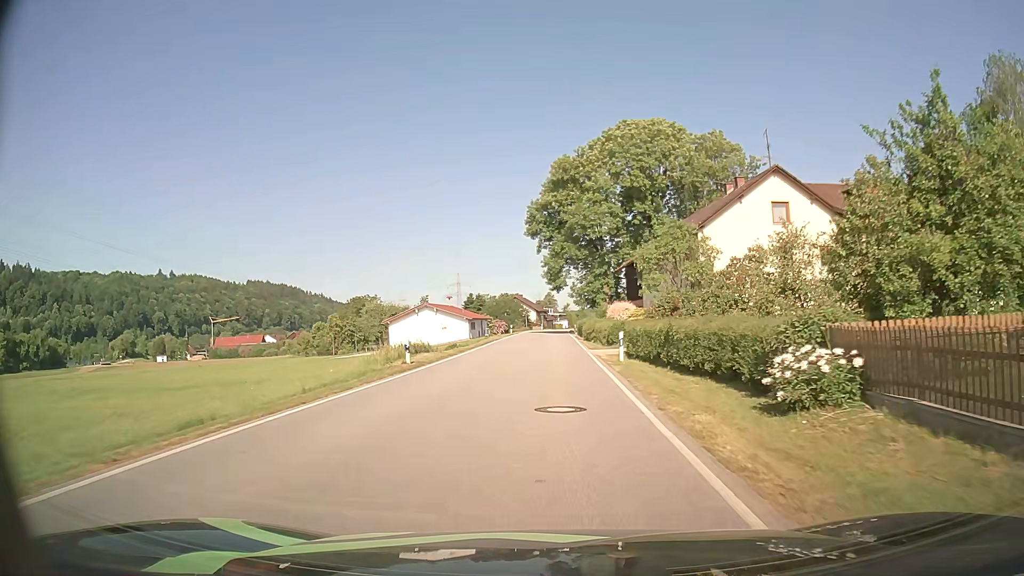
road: secondary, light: Day
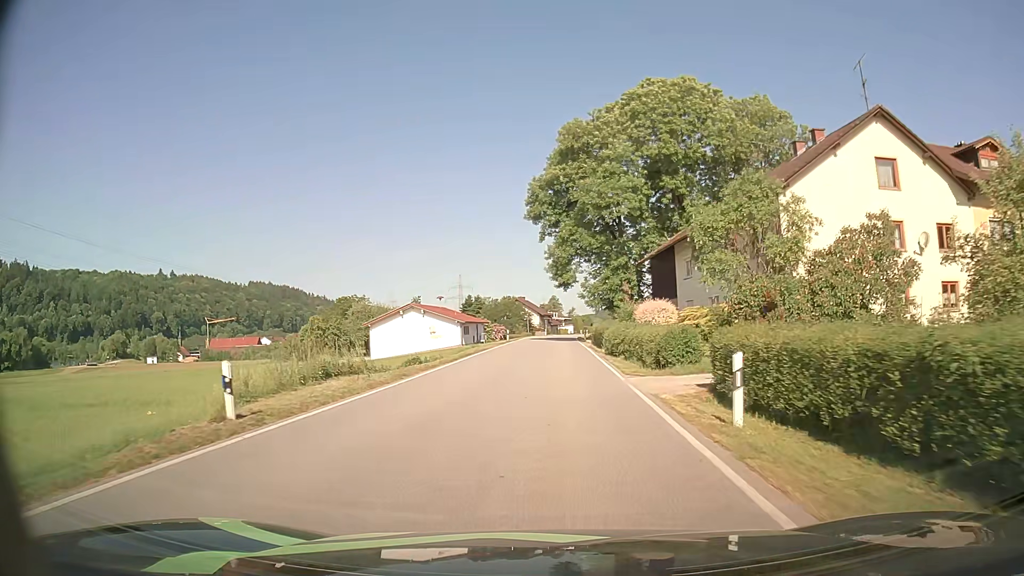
(-0.1, +13.2) m; 0°
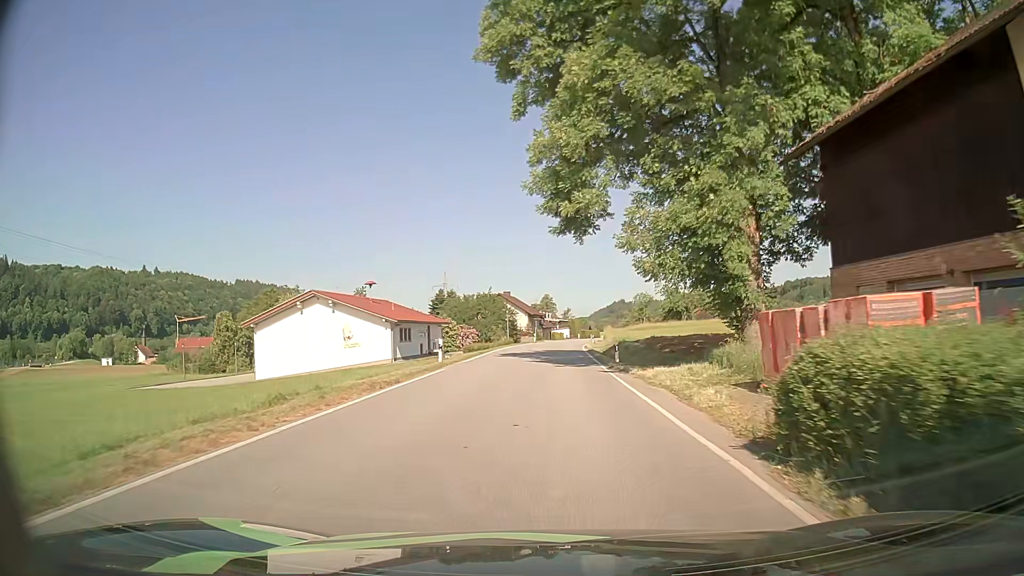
(+0.2, +33.9) m; +1°
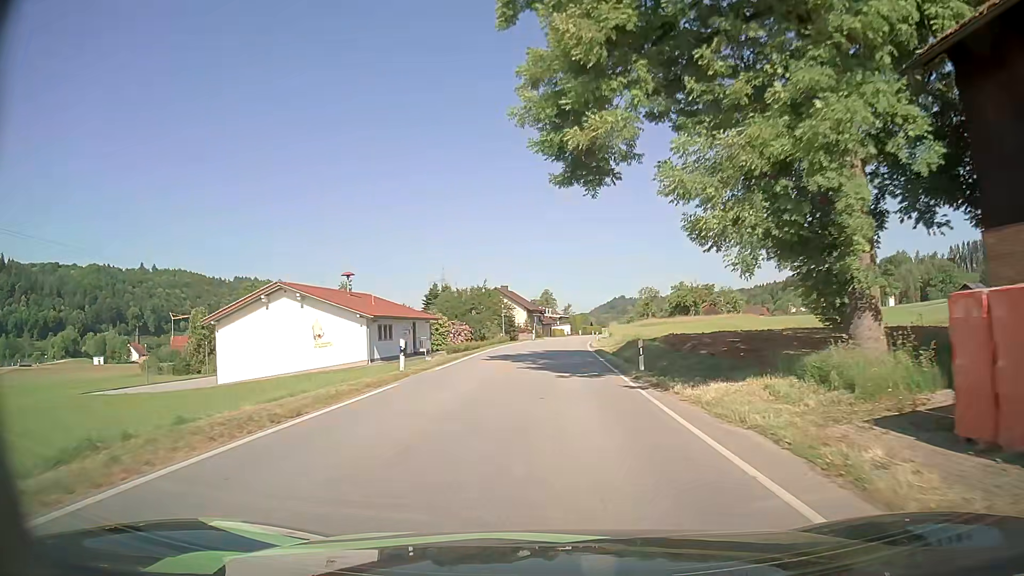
(0.0, +7.0) m; 0°
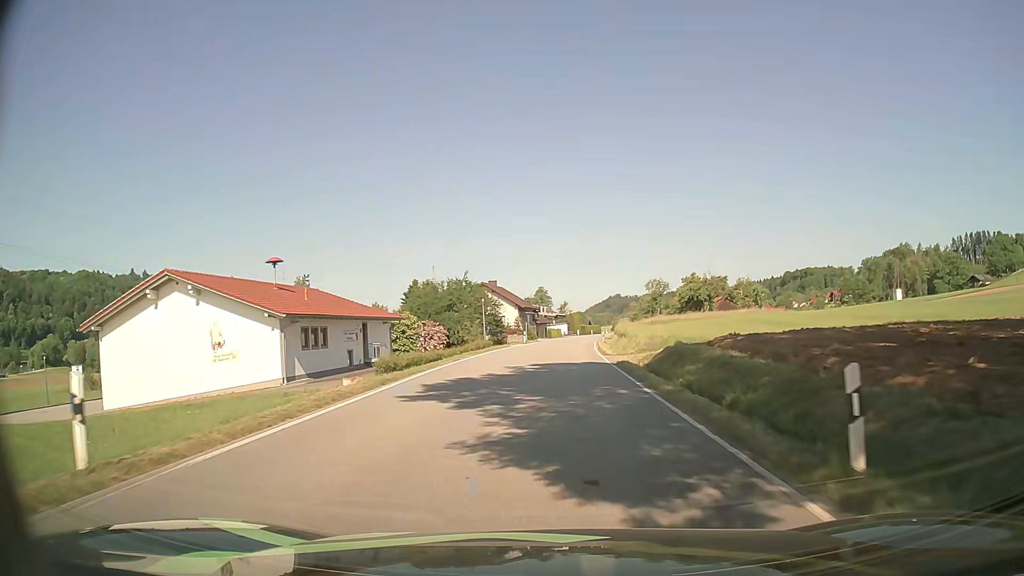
(+0.1, +14.1) m; 0°
